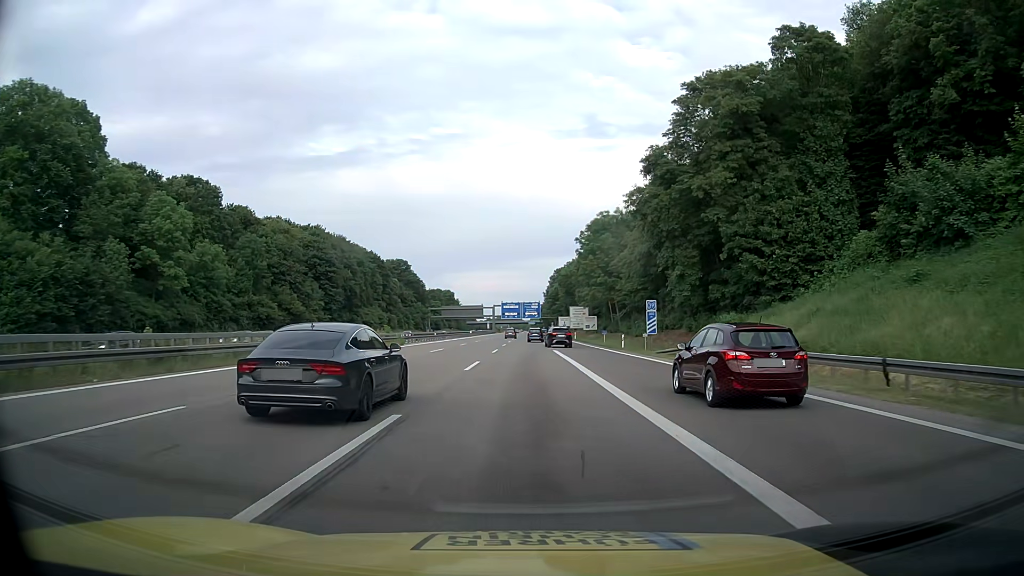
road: motorway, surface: asphalt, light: Day
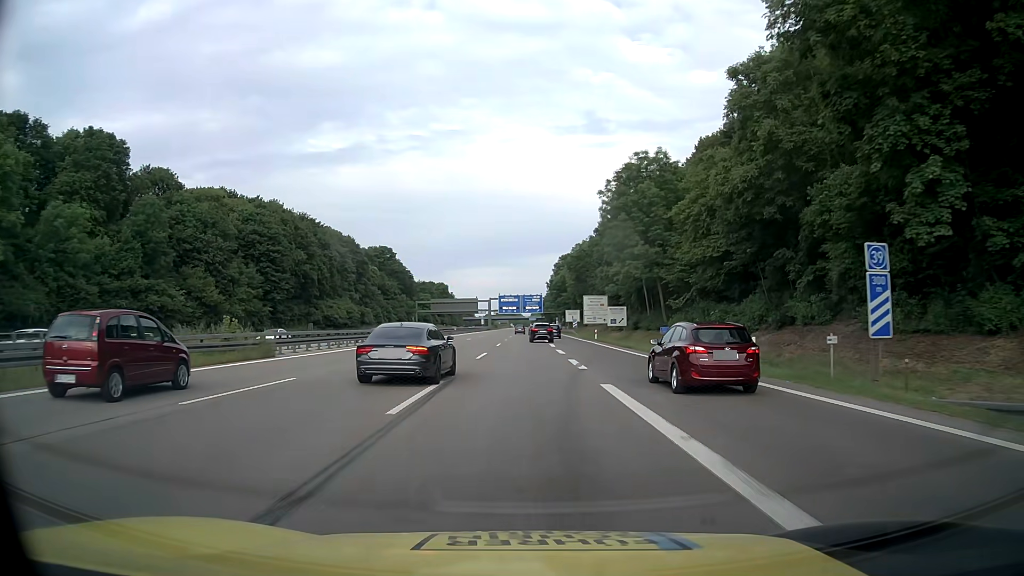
(-0.1, +30.3) m; 0°
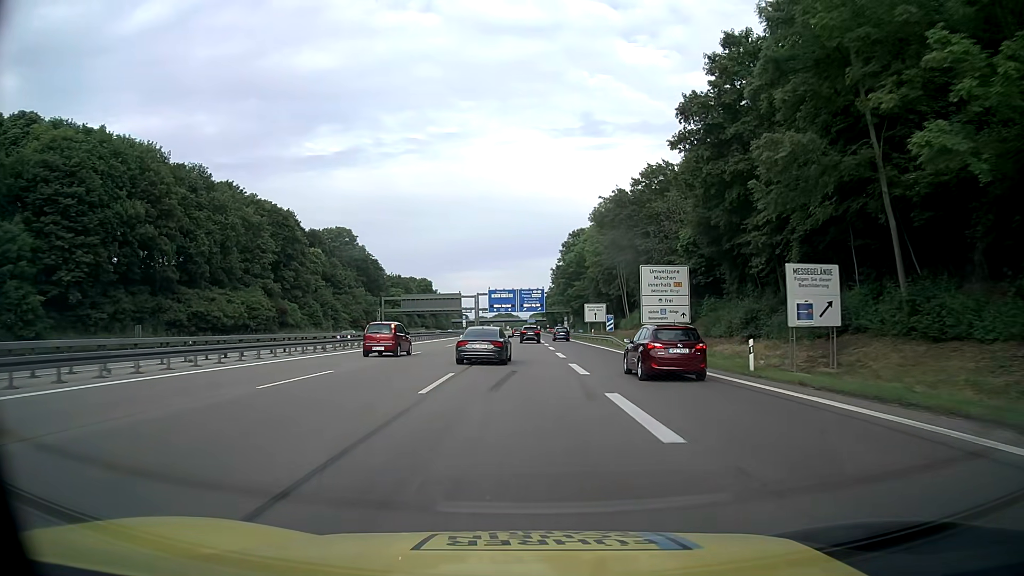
(0.0, +50.6) m; 0°
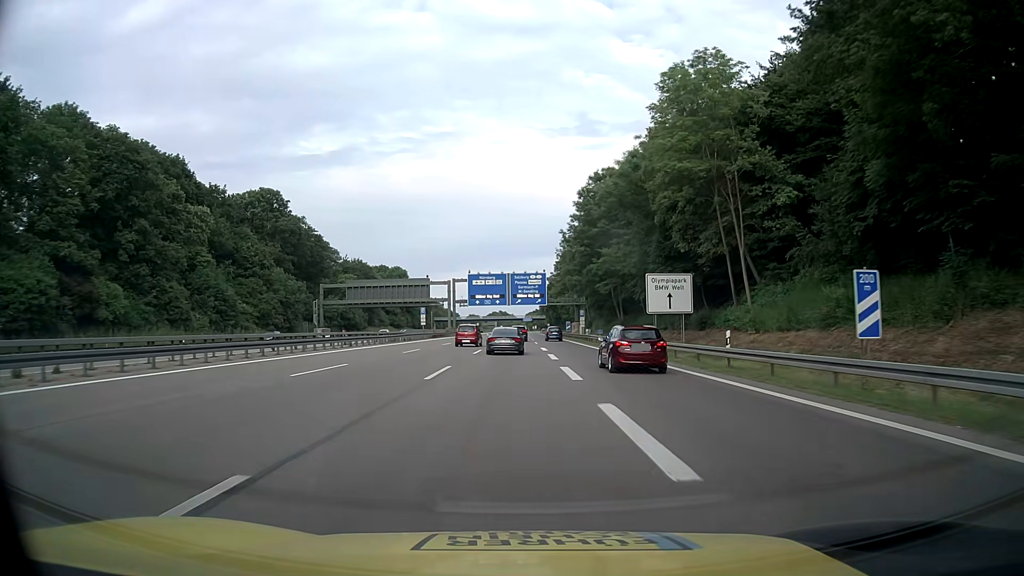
(+0.1, +50.6) m; 0°
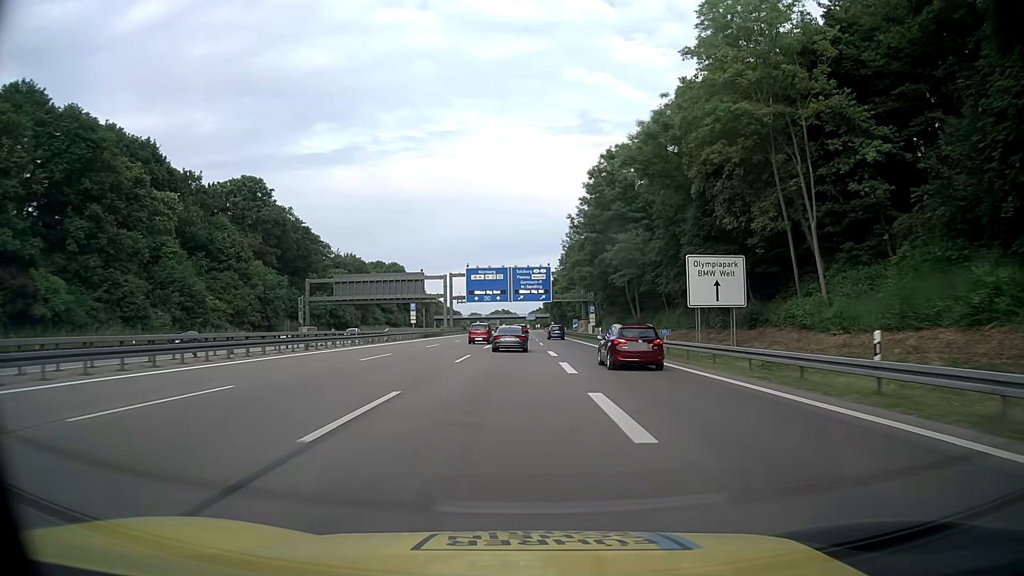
(0.0, +10.1) m; 0°
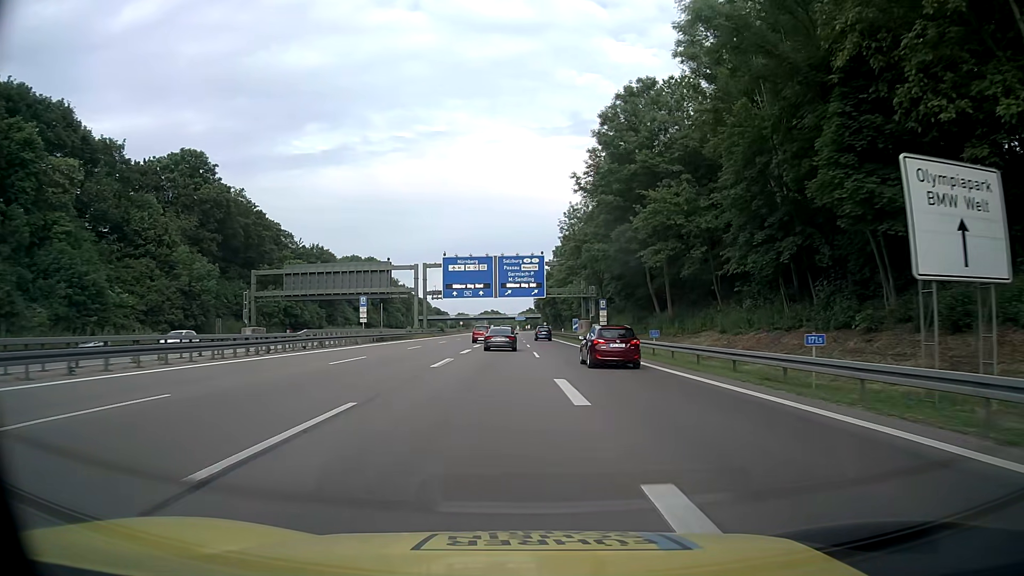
(+0.1, +20.2) m; 0°
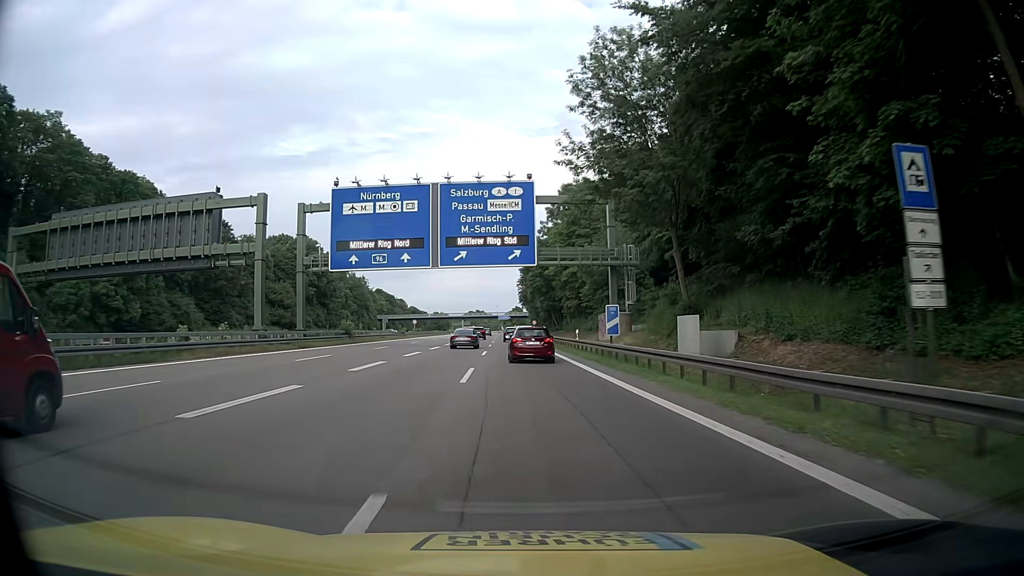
(+1.2, +50.5) m; +1°
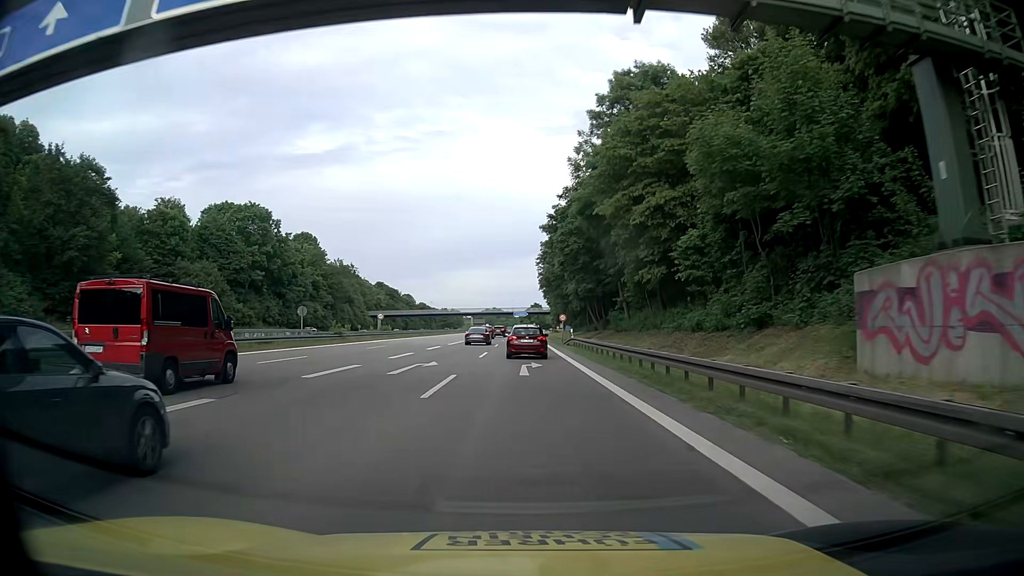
(-0.2, +40.5) m; -1°
(0, +10) (0, +20) (0, +30) (0, +40) (0, +50) (0, +60) (0, +70) (-1, +80) (-1, +90) (-1, +100) m
